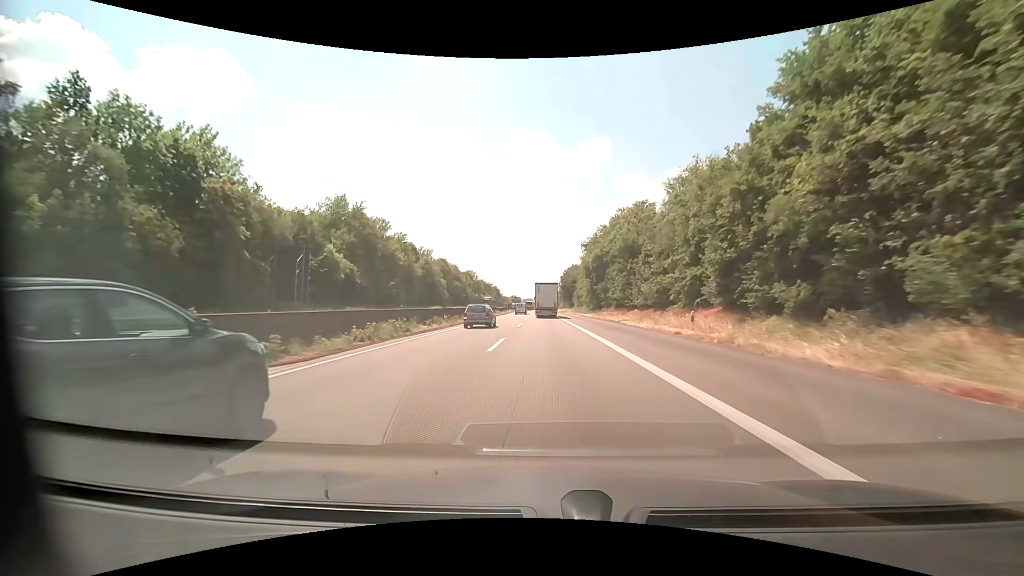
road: motorway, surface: asphalt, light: Day
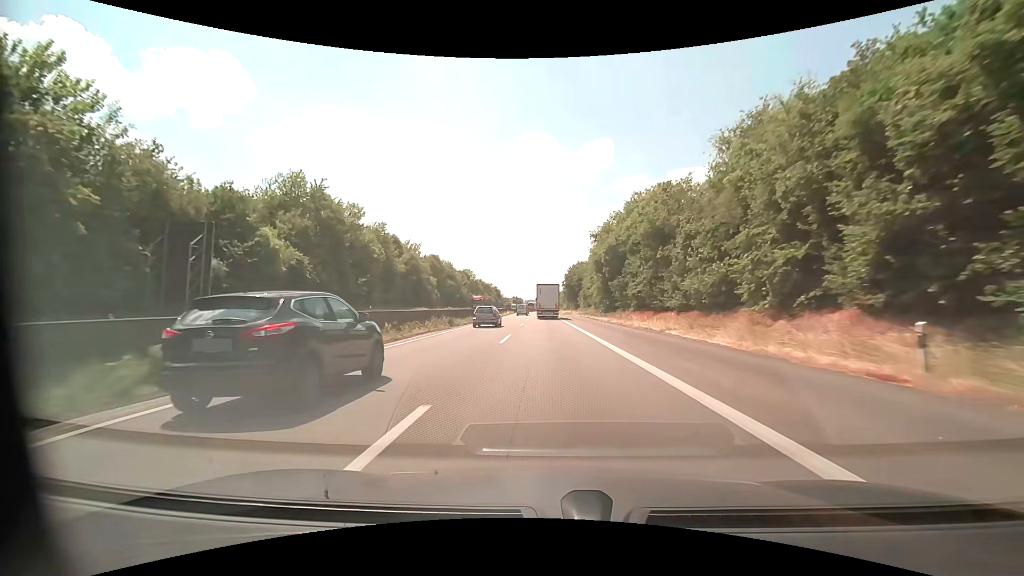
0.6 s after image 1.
(0.0, +14.1) m; 0°
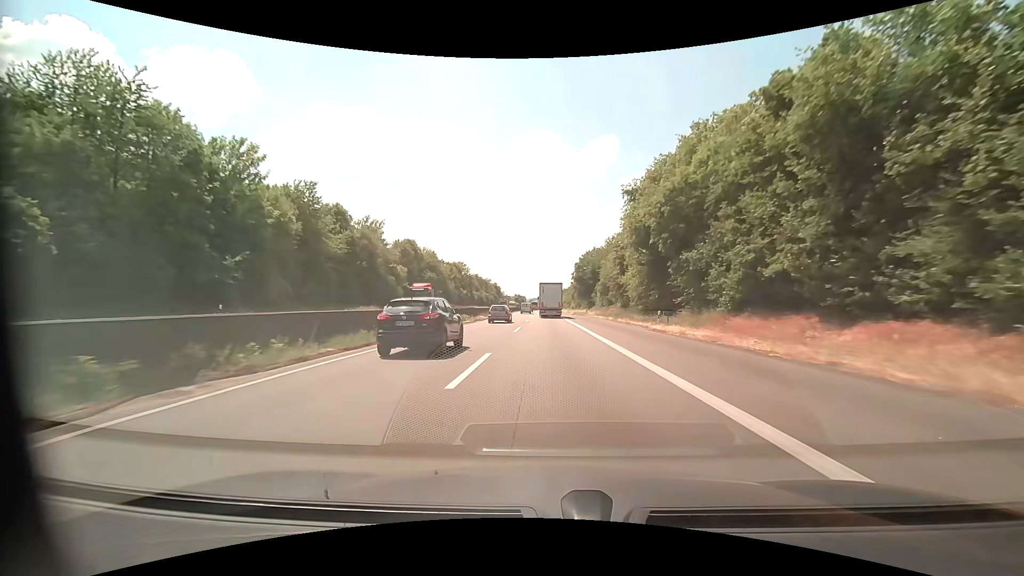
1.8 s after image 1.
(-0.1, +28.5) m; 0°
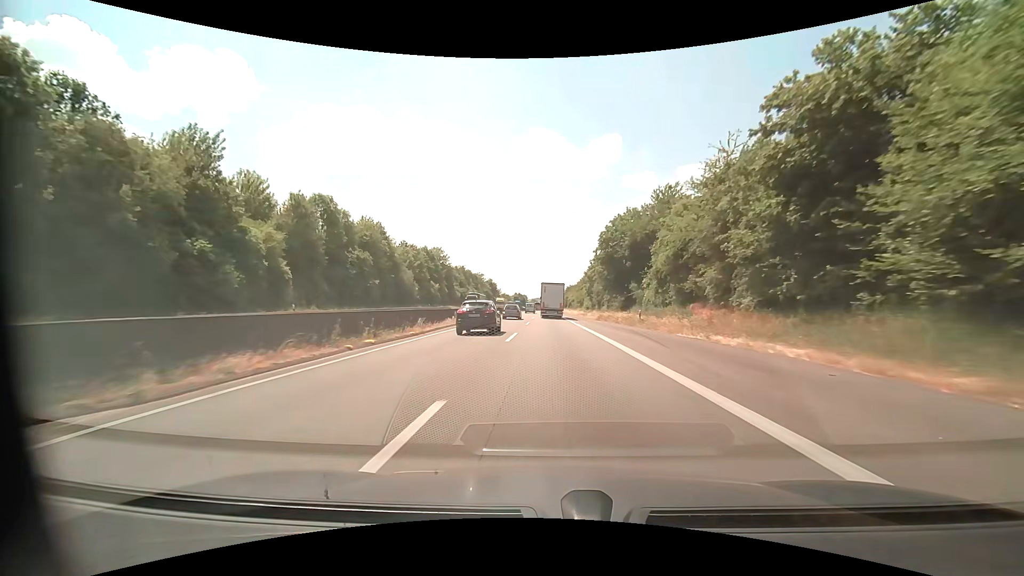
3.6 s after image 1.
(-0.2, +43.1) m; -1°
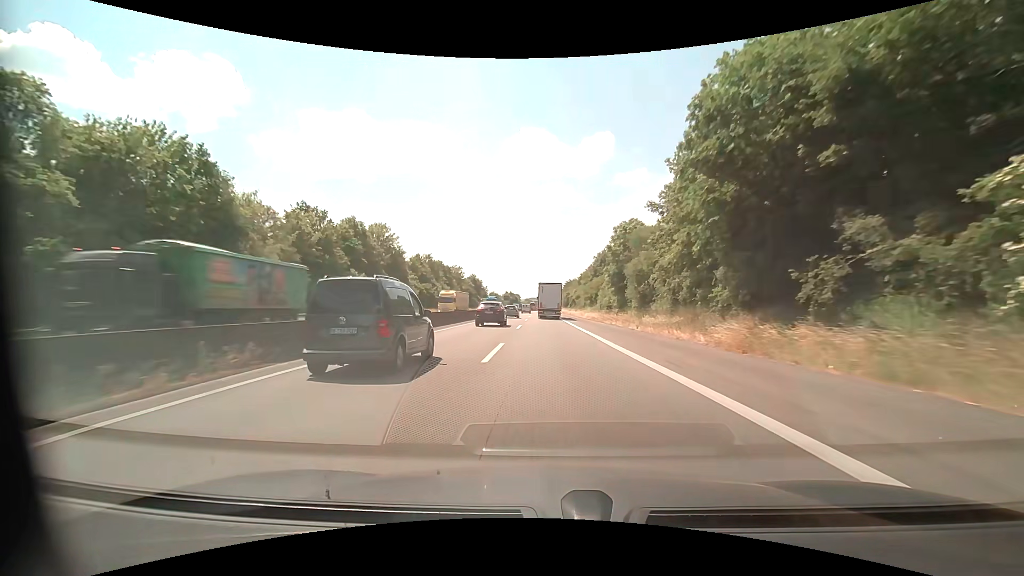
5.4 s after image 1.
(0.0, +43.0) m; +1°
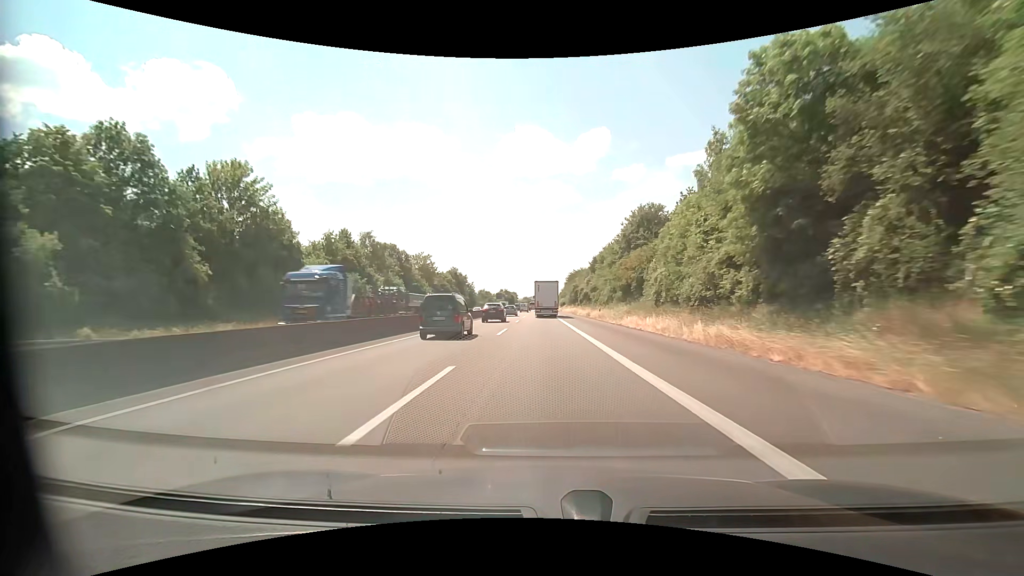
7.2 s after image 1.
(+0.1, +42.5) m; 0°
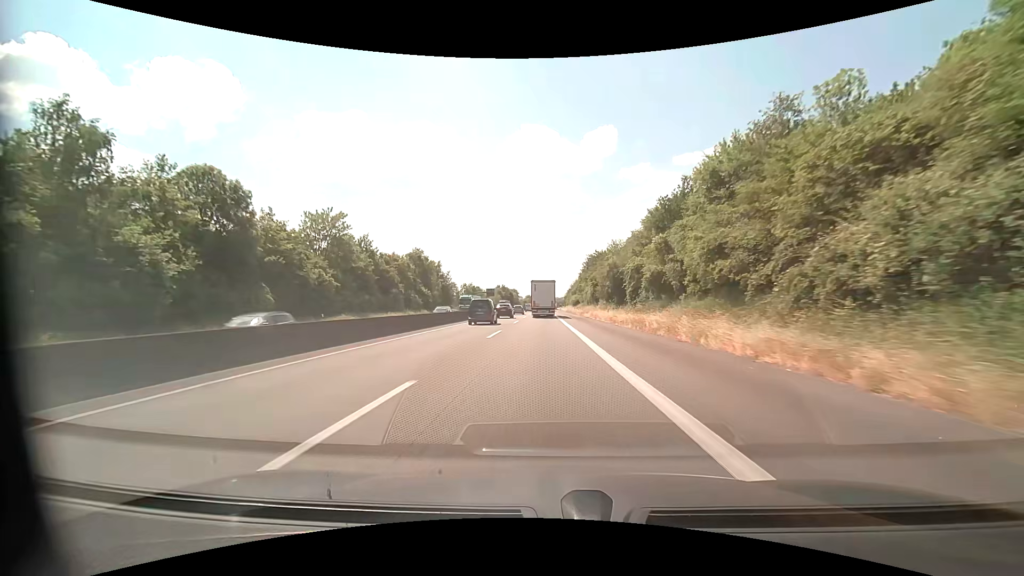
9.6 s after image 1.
(-0.2, +56.1) m; 0°
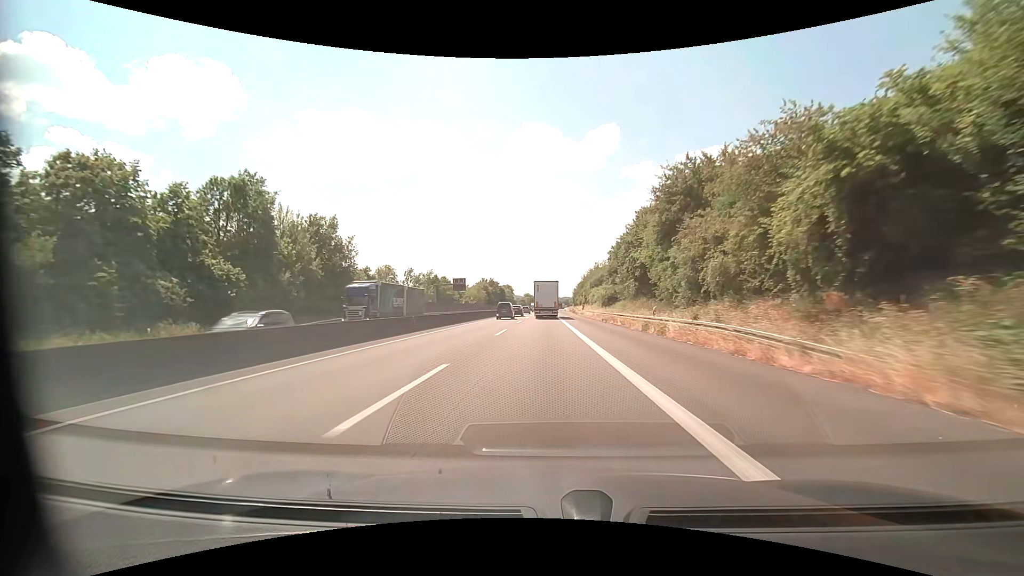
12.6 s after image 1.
(-0.3, +68.8) m; 0°
(0, +10) (0, +20) (0, +30) (0, +40) (0, +50) (0, +60) (0, +70) (0, +80) (+1, +90) (+1, +100) m
